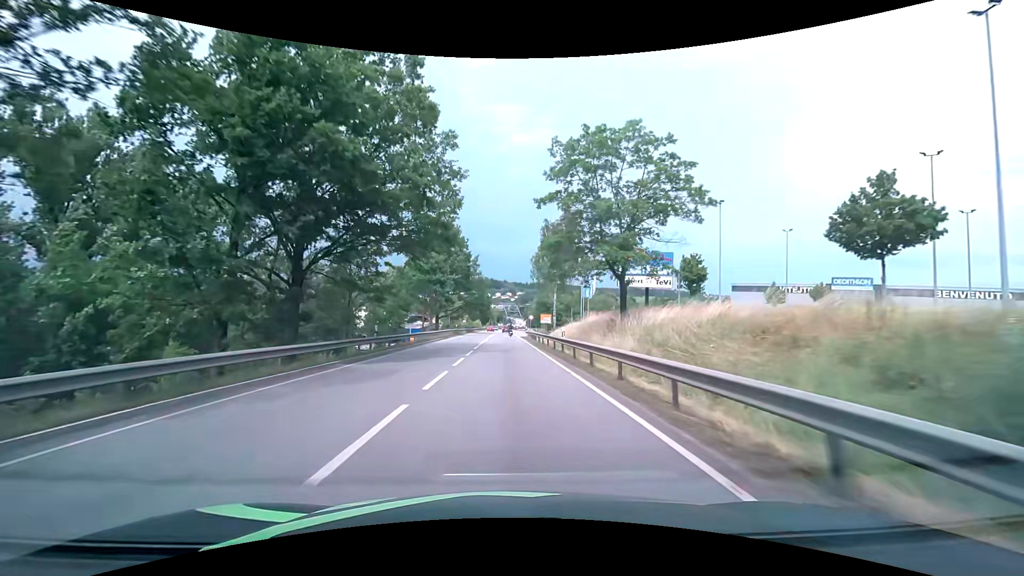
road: primary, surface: asphalt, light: Day
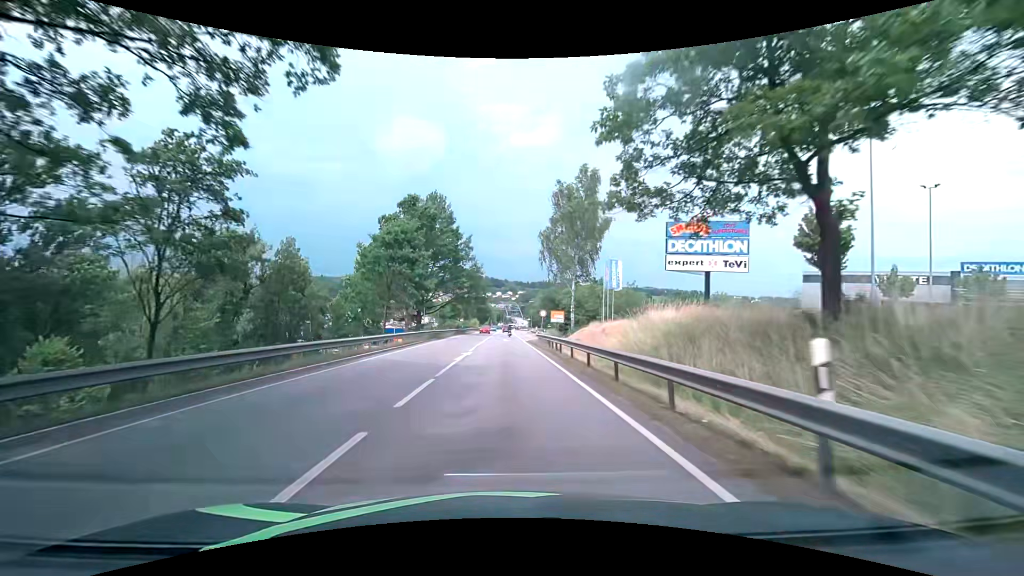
(+0.1, +19.9) m; 0°
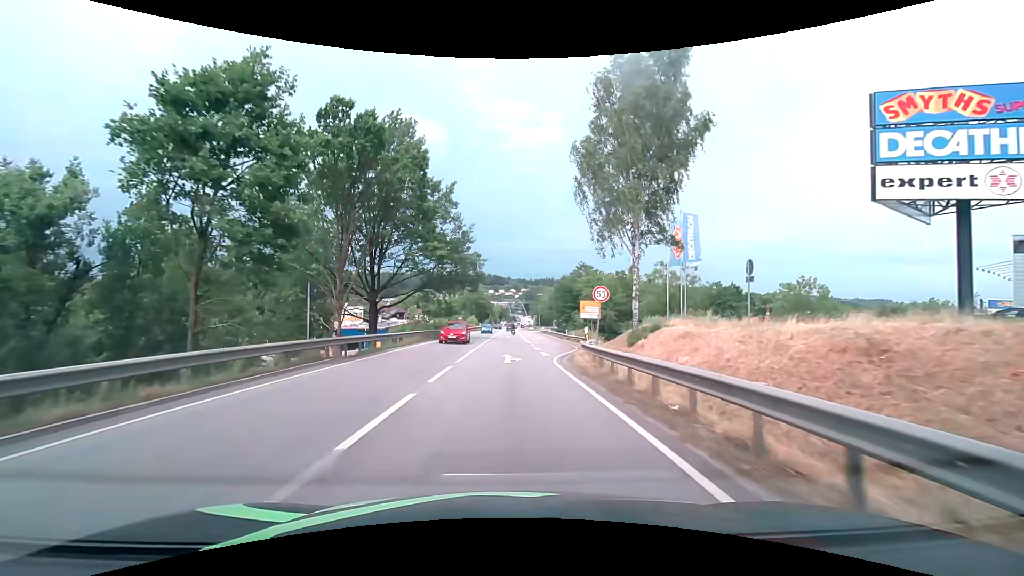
(0.0, +26.2) m; 0°
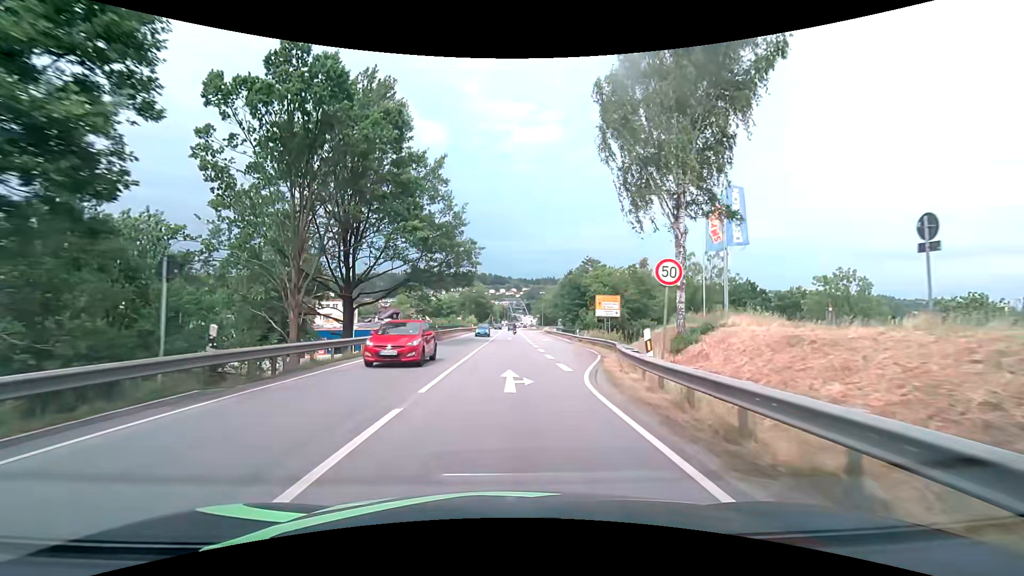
(0.0, +7.5) m; 0°
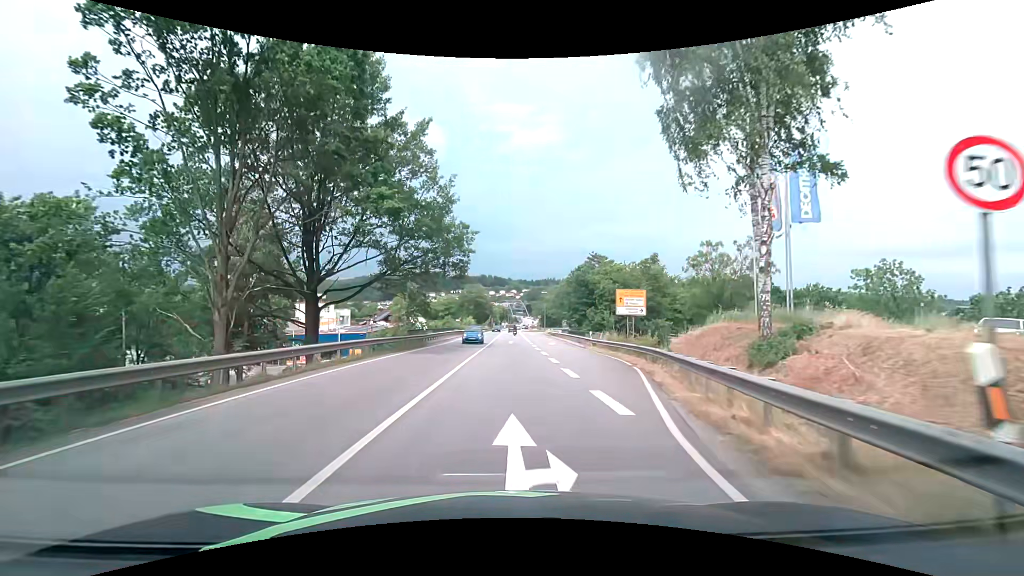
(0.0, +7.2) m; 0°
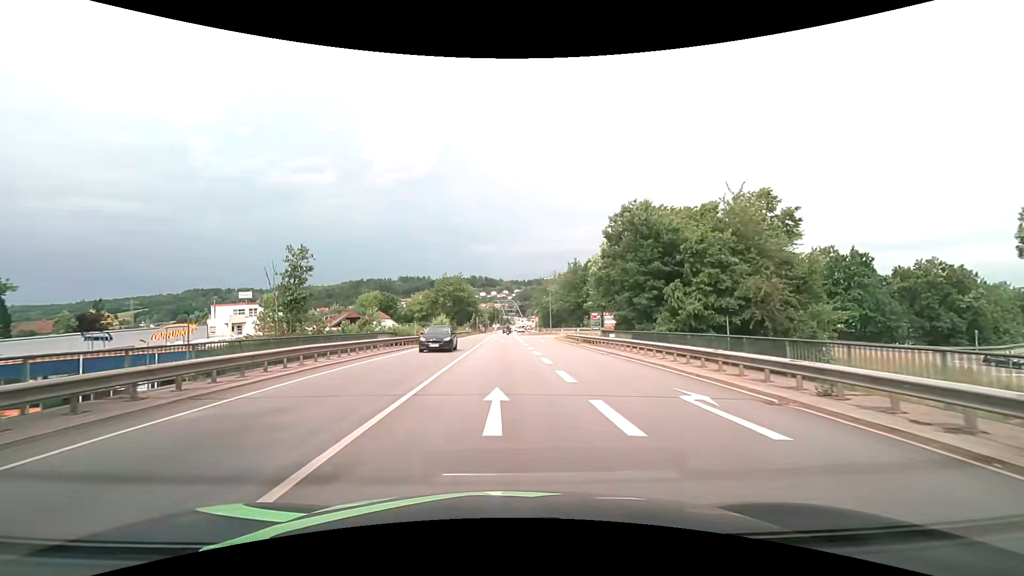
(+0.5, +37.6) m; +1°
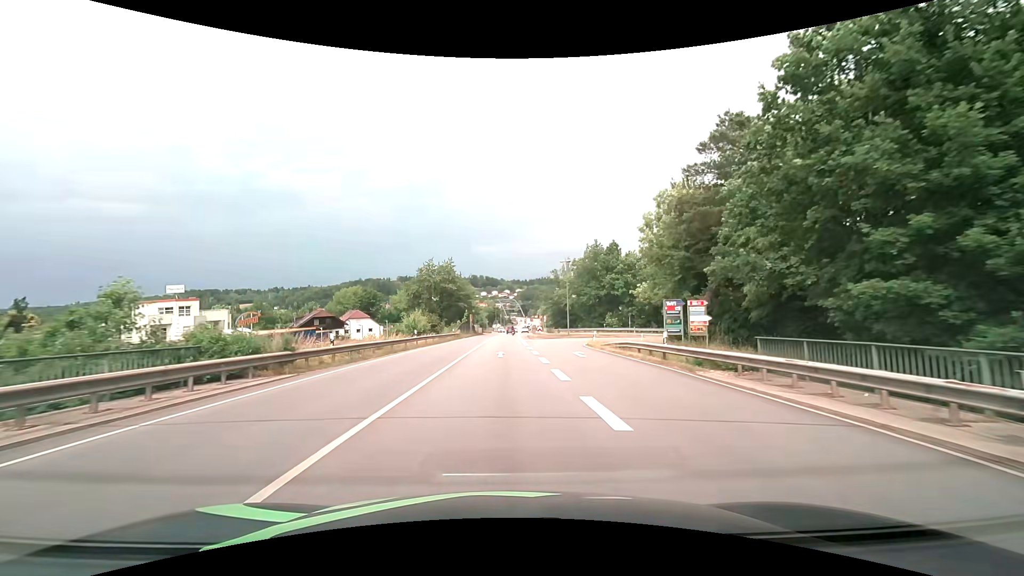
(0.0, +23.7) m; 0°
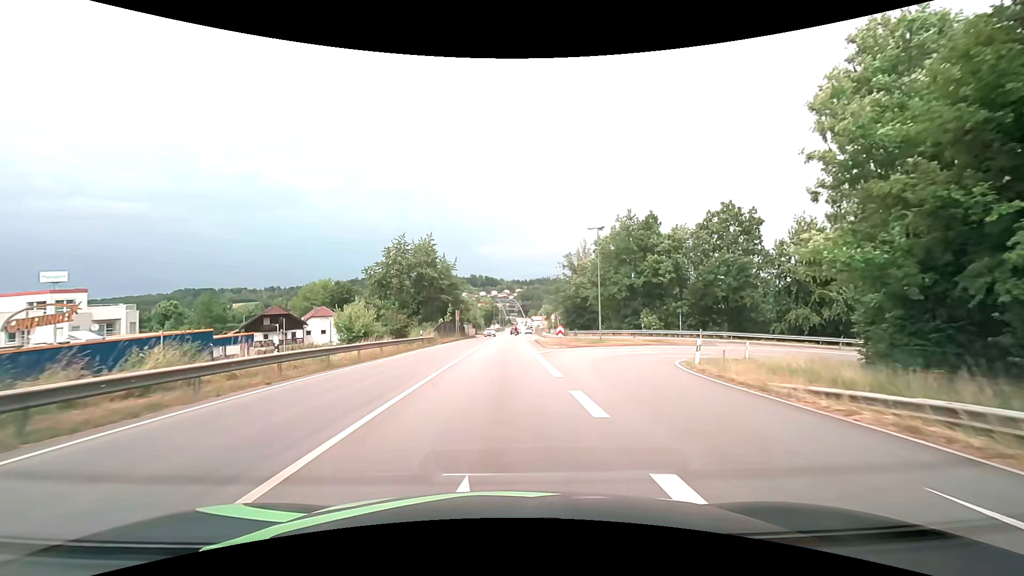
(0.0, +23.0) m; 0°
(0, +10) (0, +20) (0, +30) (0, +40) (0, +50) (0, +60) (0, +70) (0, +80) (0, +90) (+1, +100) m
